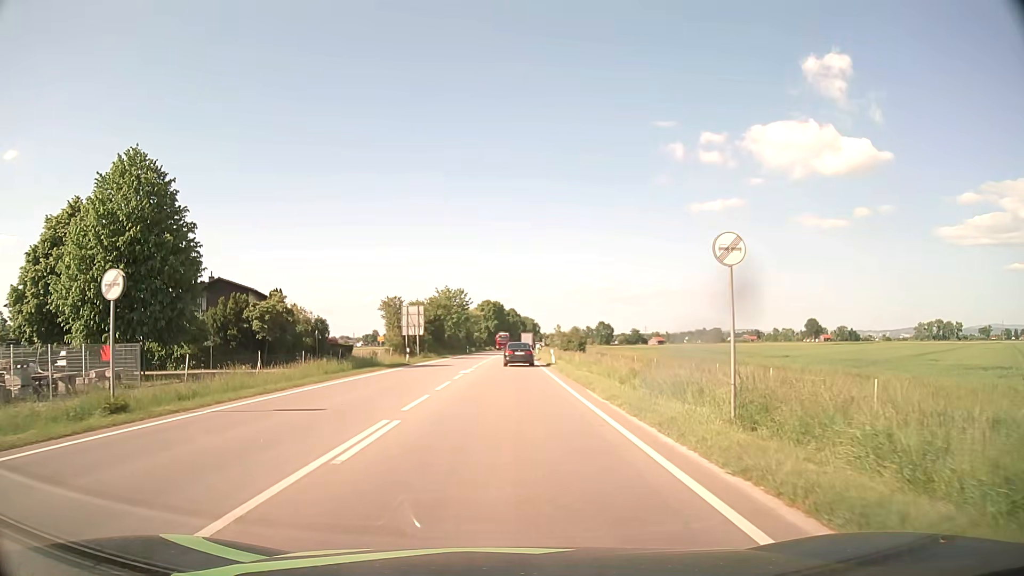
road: primary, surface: asphalt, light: Day
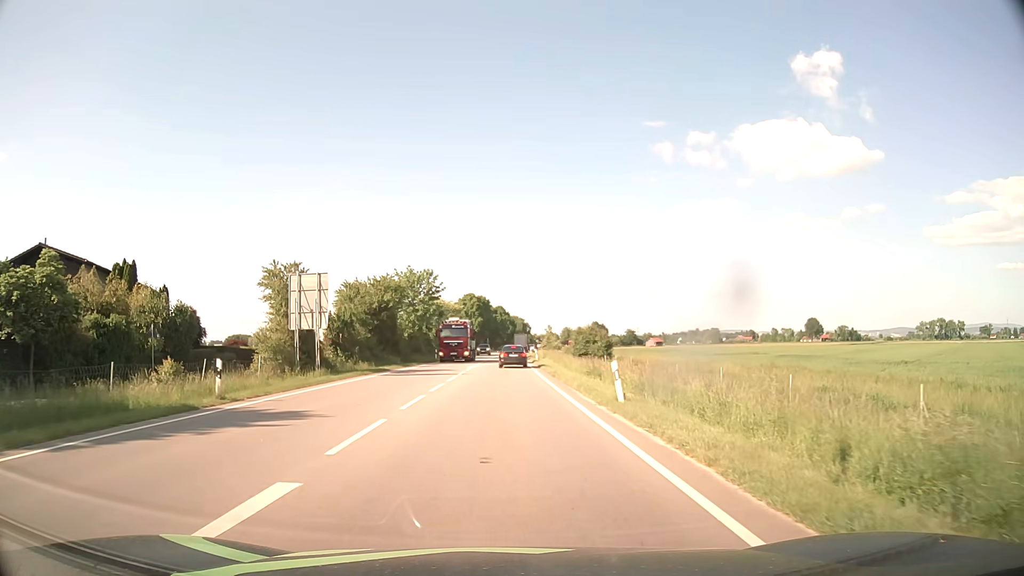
(+0.2, +29.4) m; +1°
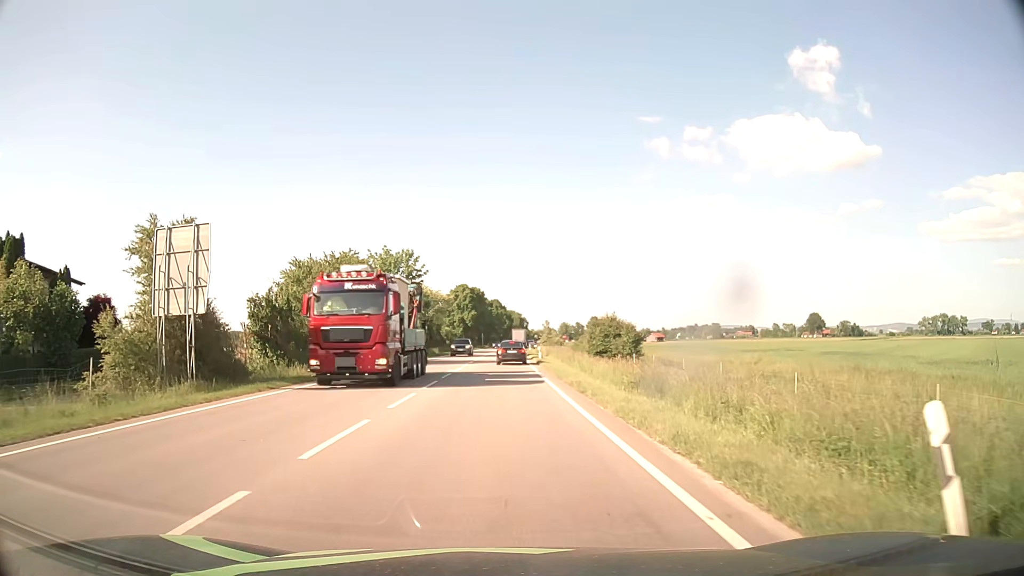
(0.0, +12.6) m; 0°
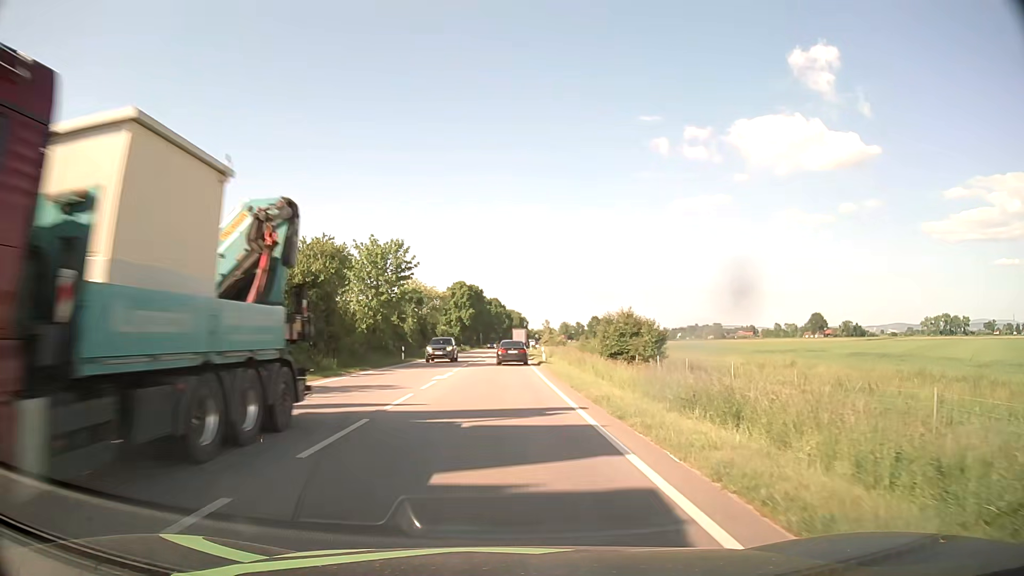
(0.0, +6.1) m; 0°
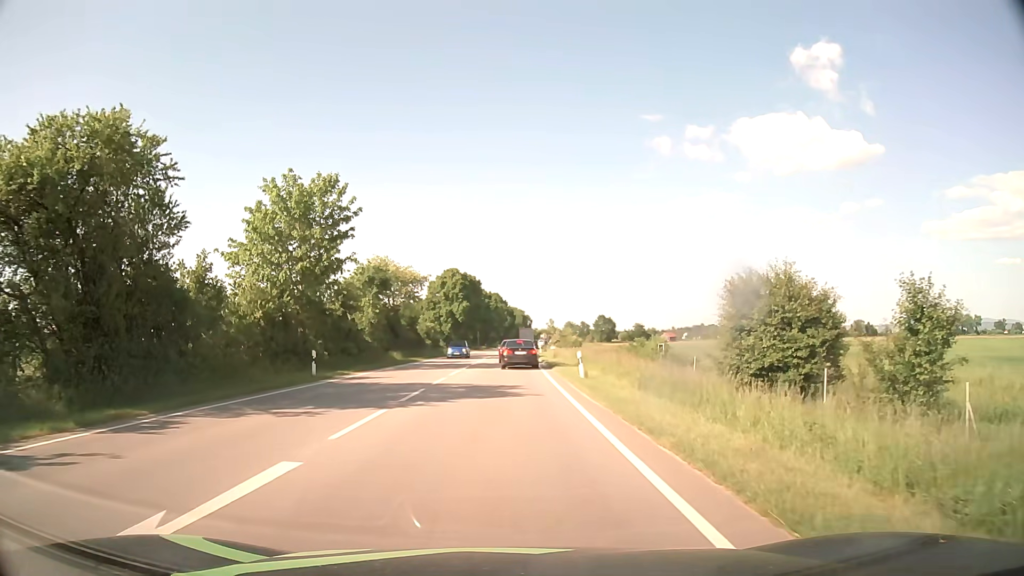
(-0.1, +22.2) m; 0°
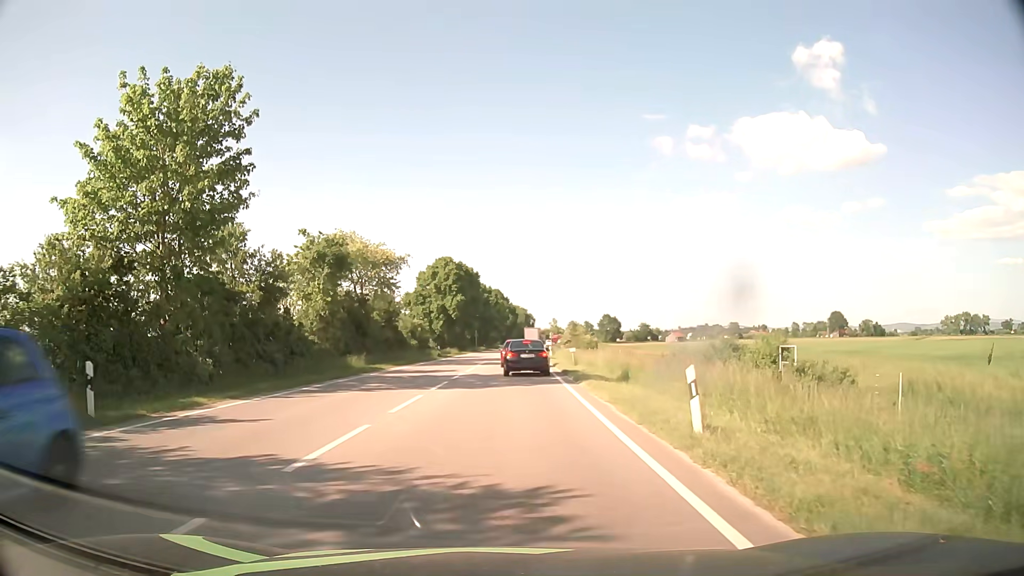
(0.0, +14.3) m; 0°
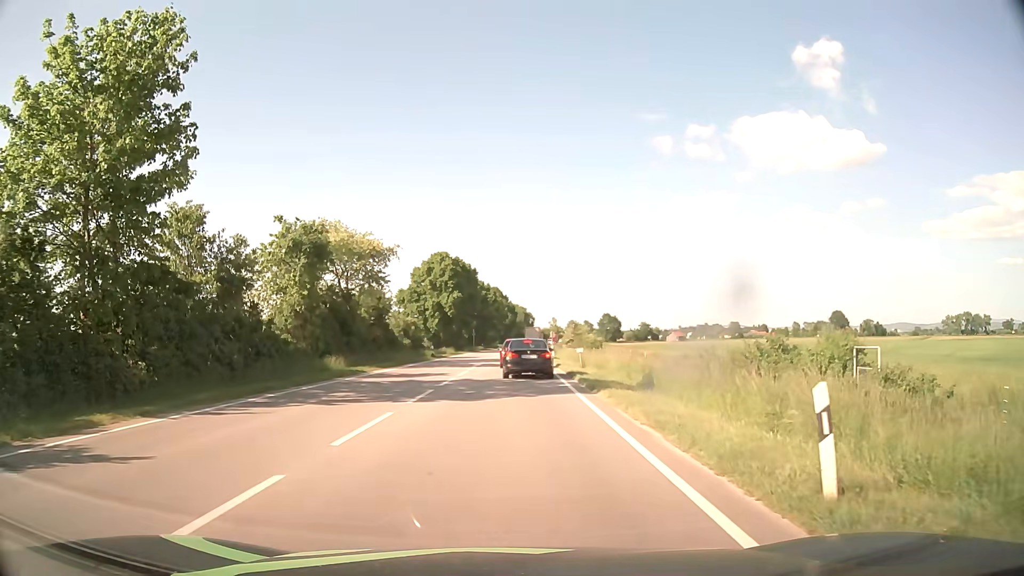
(0.0, +4.2) m; +1°
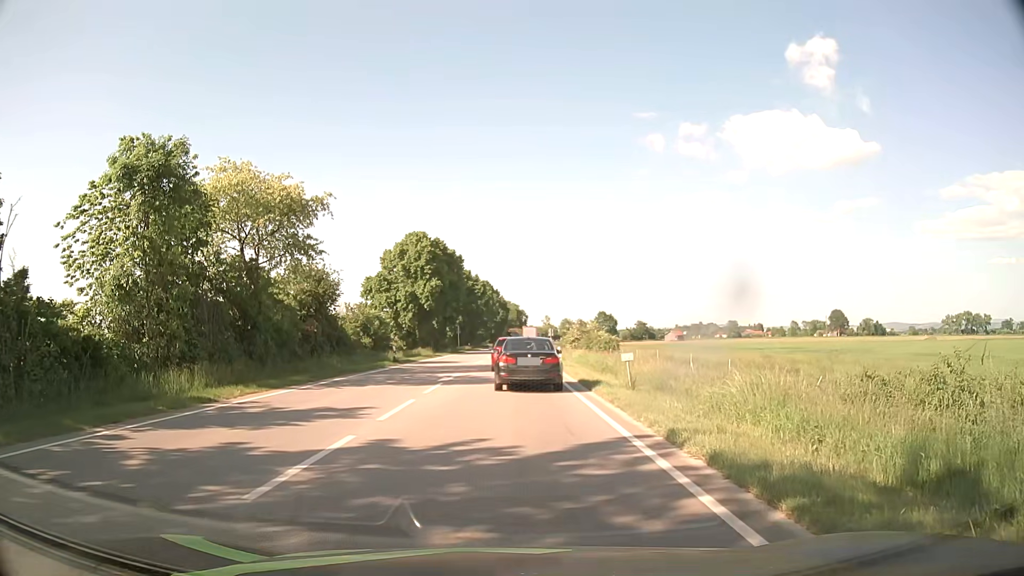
(0.0, +14.7) m; +1°
(0, +10) (0, +20) (0, +30) (0, +40) (+1, +50) (+1, +60) (+1, +70) (+1, +80) (+2, +90) (+2, +100) m
